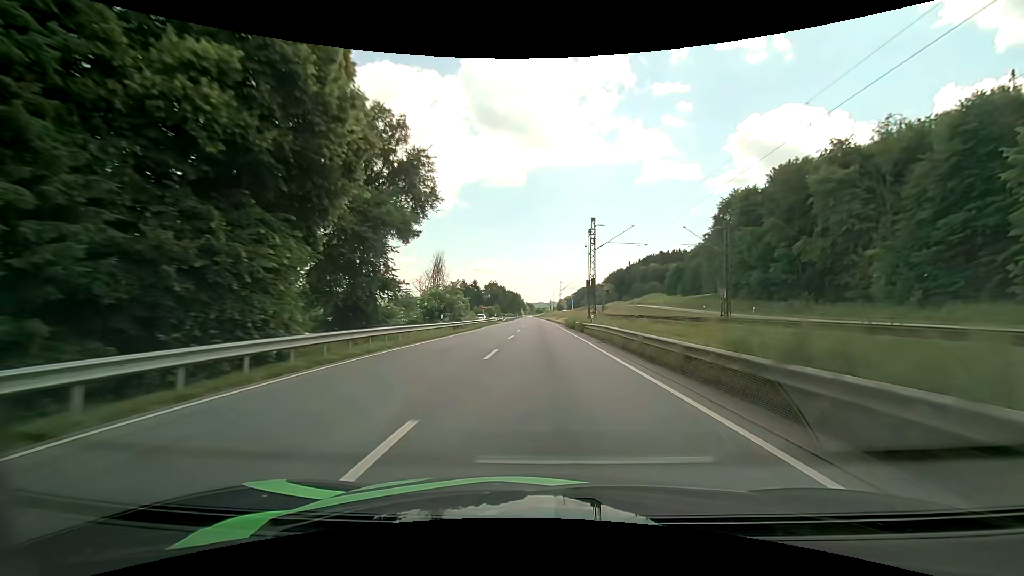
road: primary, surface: asphalt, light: Day
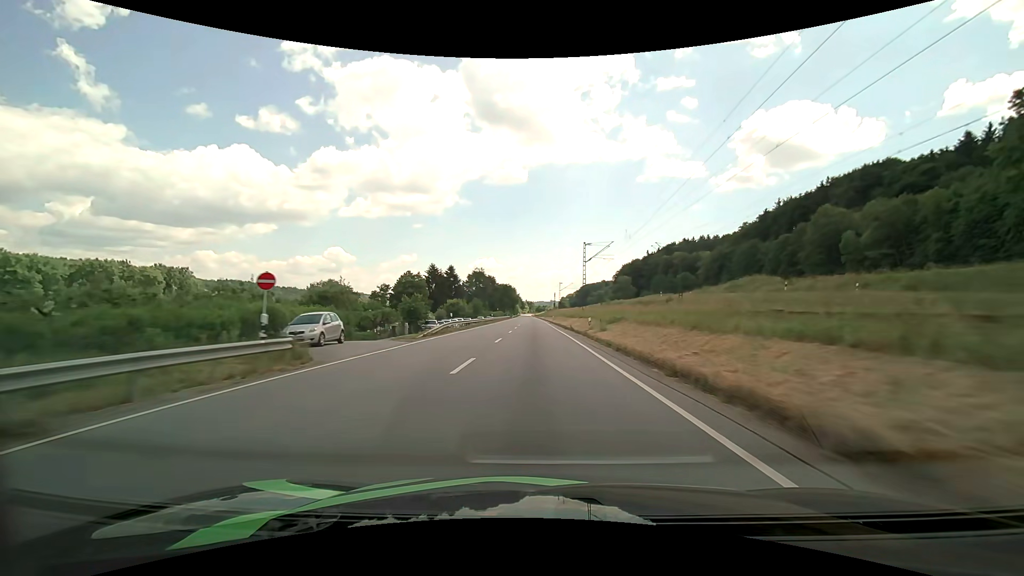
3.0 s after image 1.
(+0.1, +64.9) m; 0°
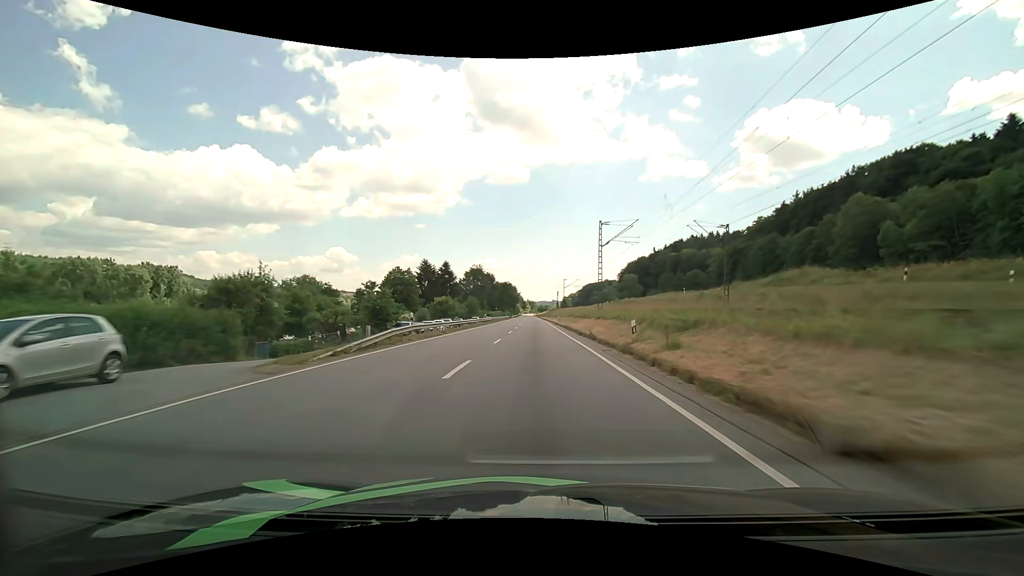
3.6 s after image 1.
(0.0, +13.2) m; 0°
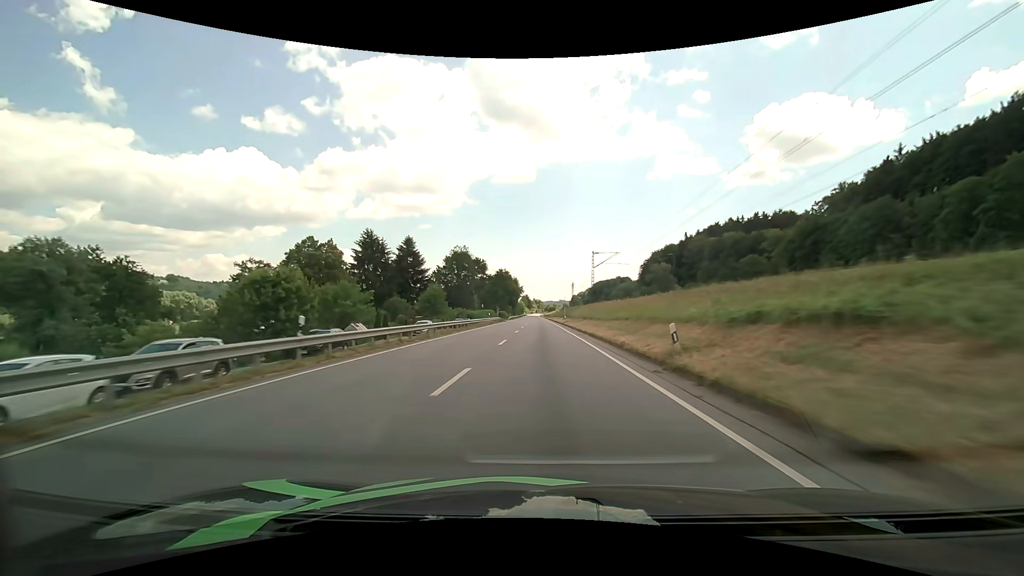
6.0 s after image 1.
(-0.4, +53.7) m; -1°
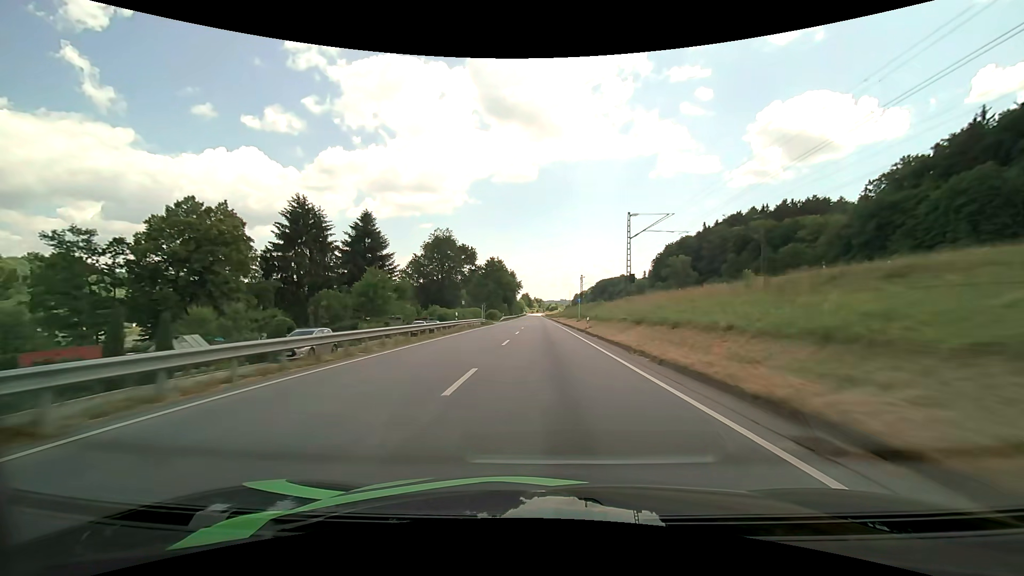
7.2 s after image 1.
(-0.1, +27.3) m; 0°
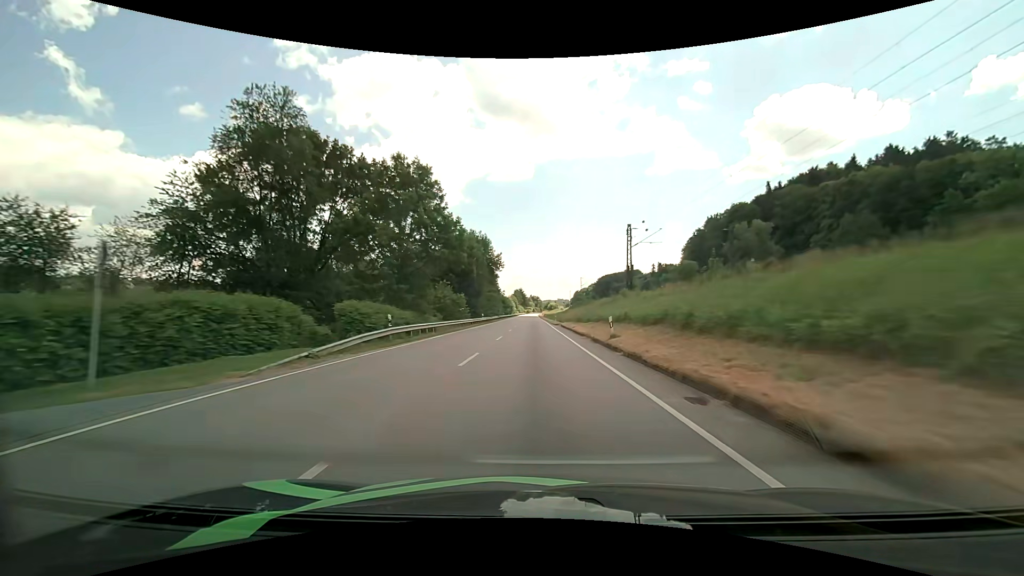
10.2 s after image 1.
(+0.4, +69.3) m; 0°
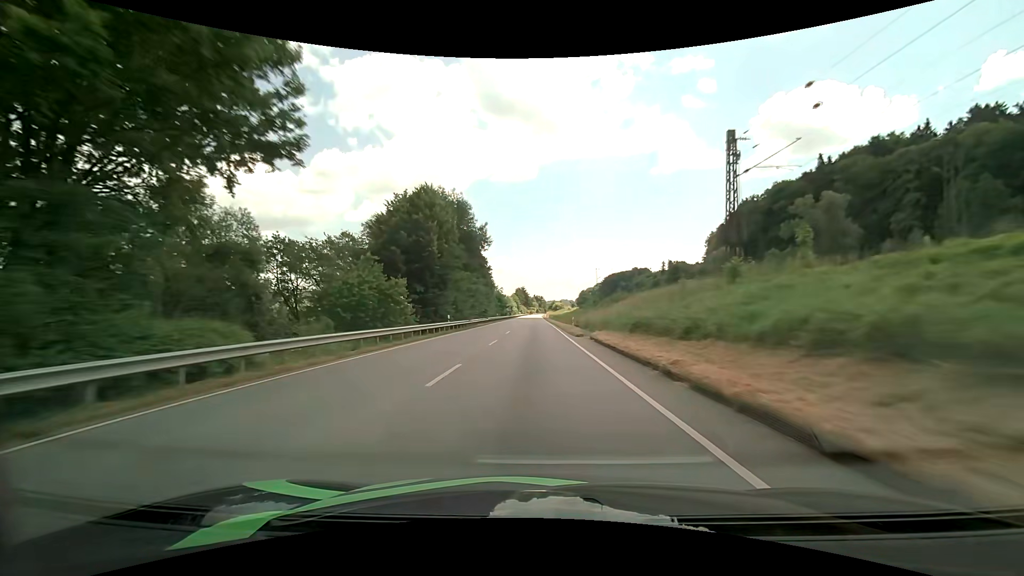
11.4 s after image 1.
(-0.1, +28.1) m; 0°
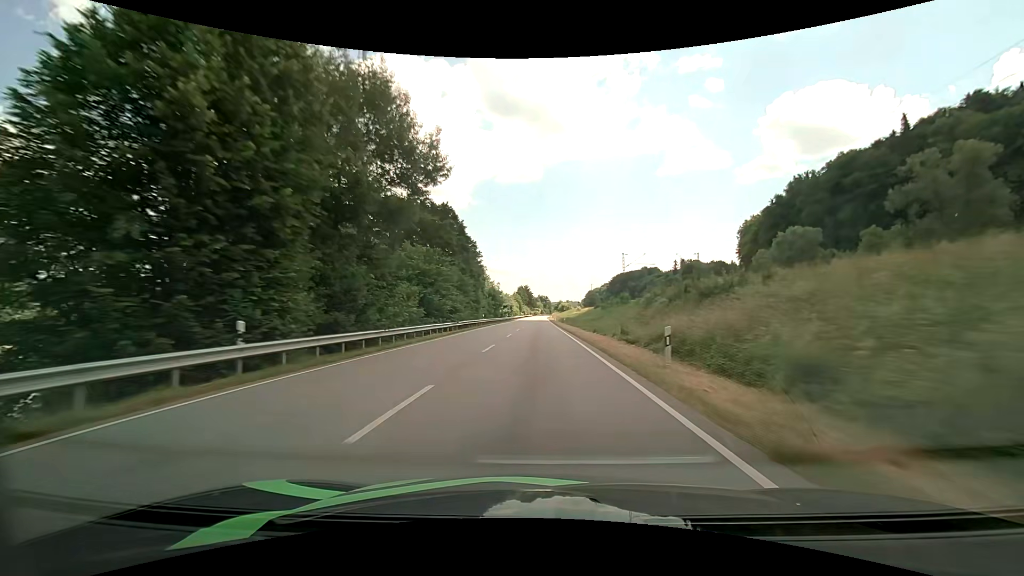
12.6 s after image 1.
(-0.2, +28.5) m; -1°
(0, +10) (0, +20) (0, +30) (0, +40) (0, +50) (0, +60) (0, +70) (0, +80) (0, +90) (0, +100) m
